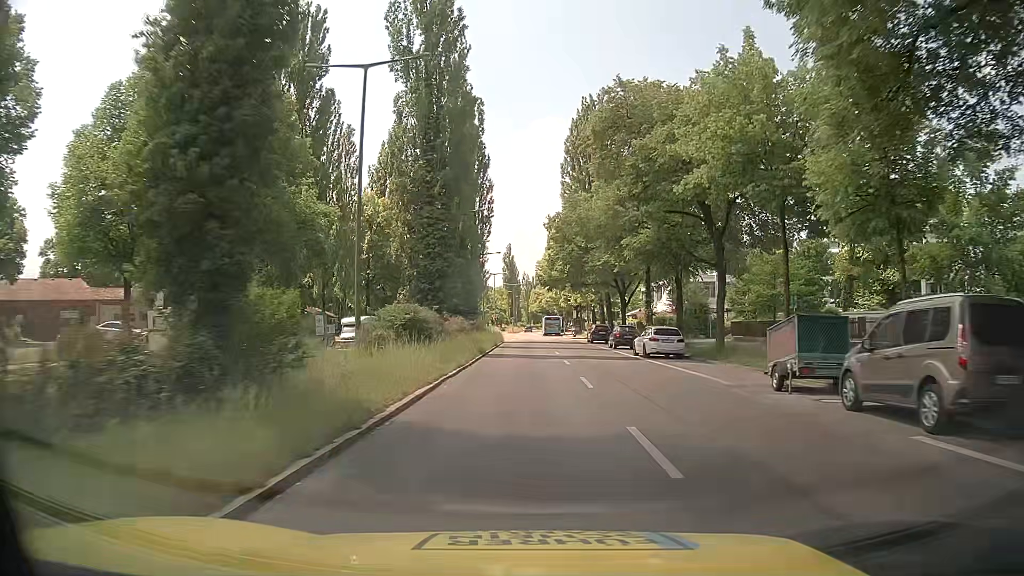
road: secondary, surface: asphalt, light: Day
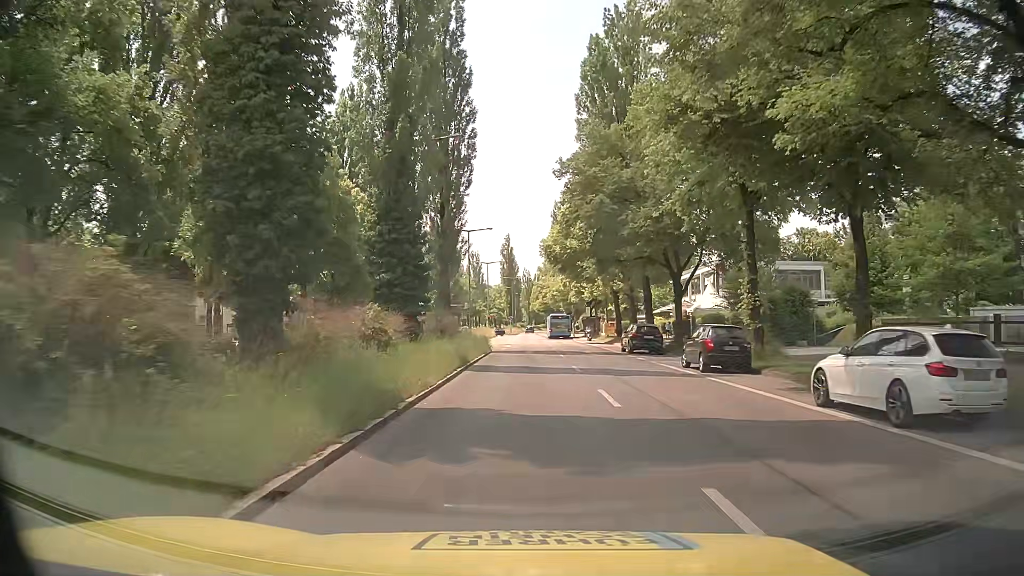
(-0.3, +21.4) m; -1°
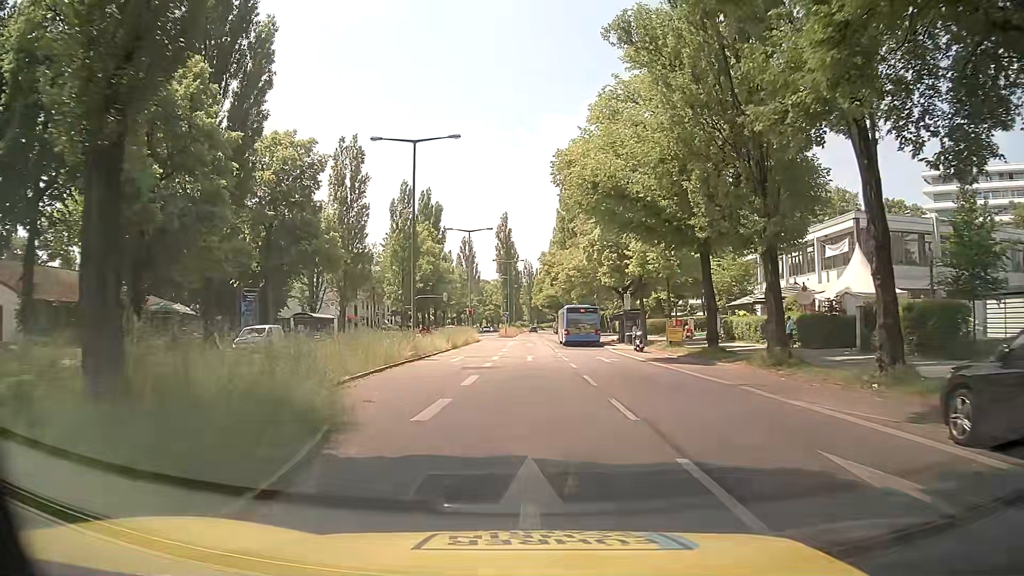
(+0.3, +31.3) m; 0°
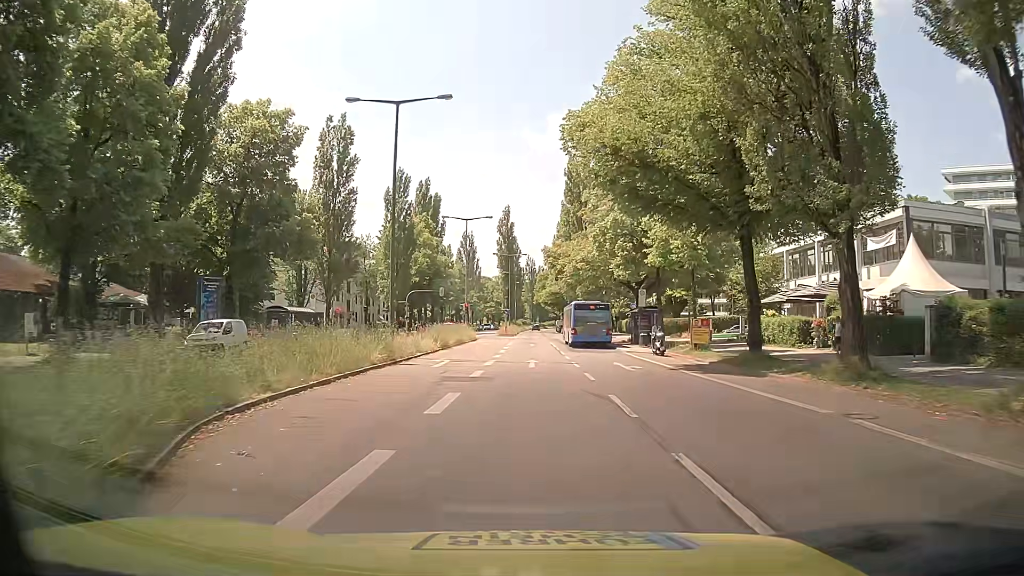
(-0.1, +5.6) m; +1°
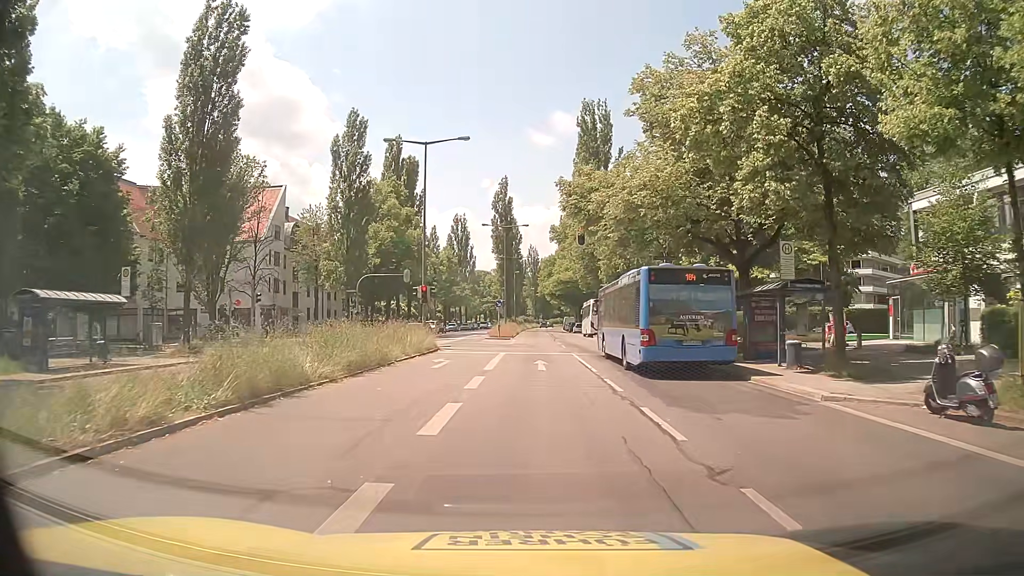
(-0.5, +24.5) m; 0°
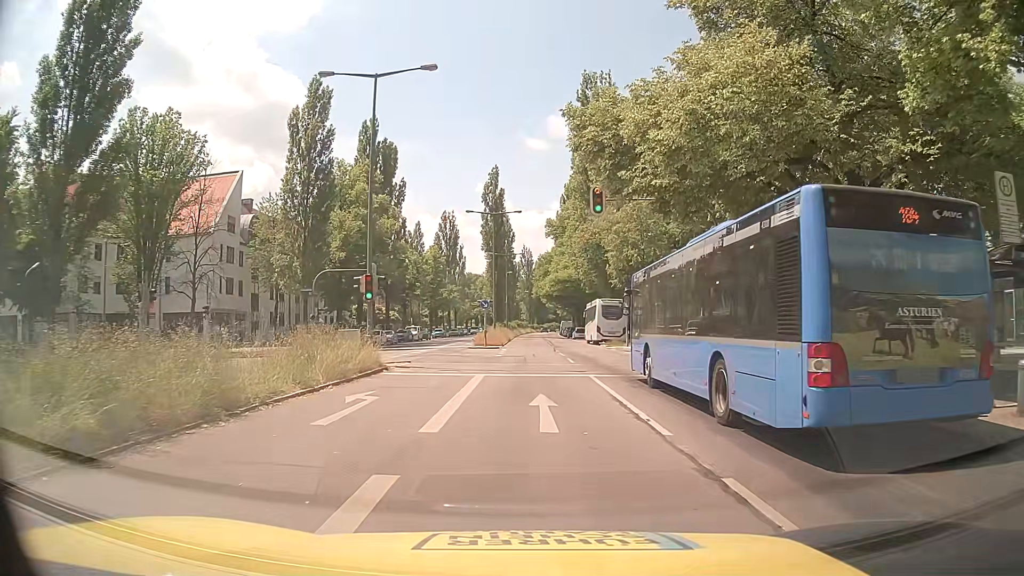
(-0.1, +10.4) m; -1°
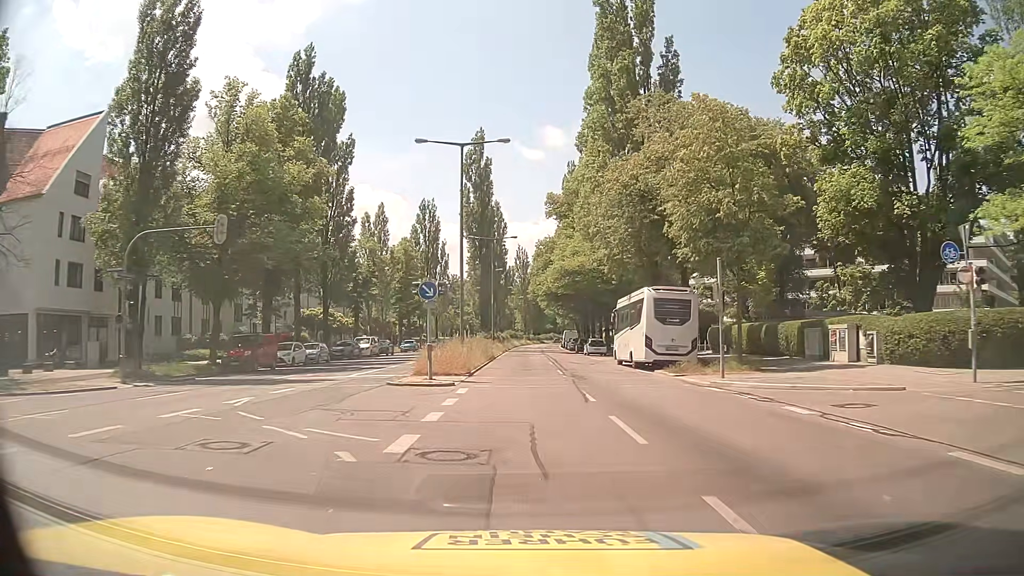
(+0.2, +24.5) m; +1°
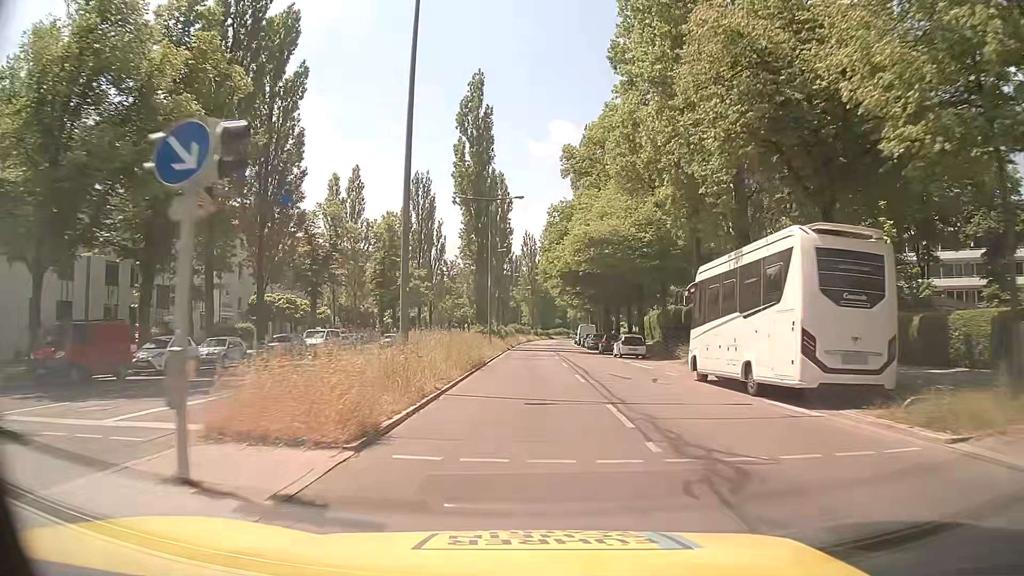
(-0.1, +16.6) m; -1°
(0, +10) (0, +20) (0, +30) (0, +40) (0, +50) (0, +60) (0, +70) (0, +80) (+1, +90) (+1, +100) m
